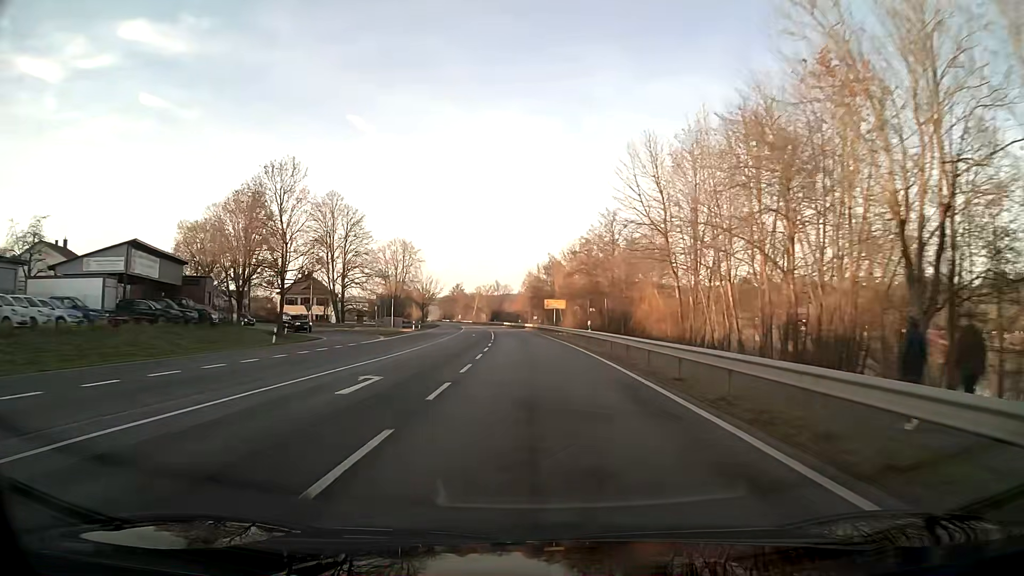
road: primary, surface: asphalt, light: Day
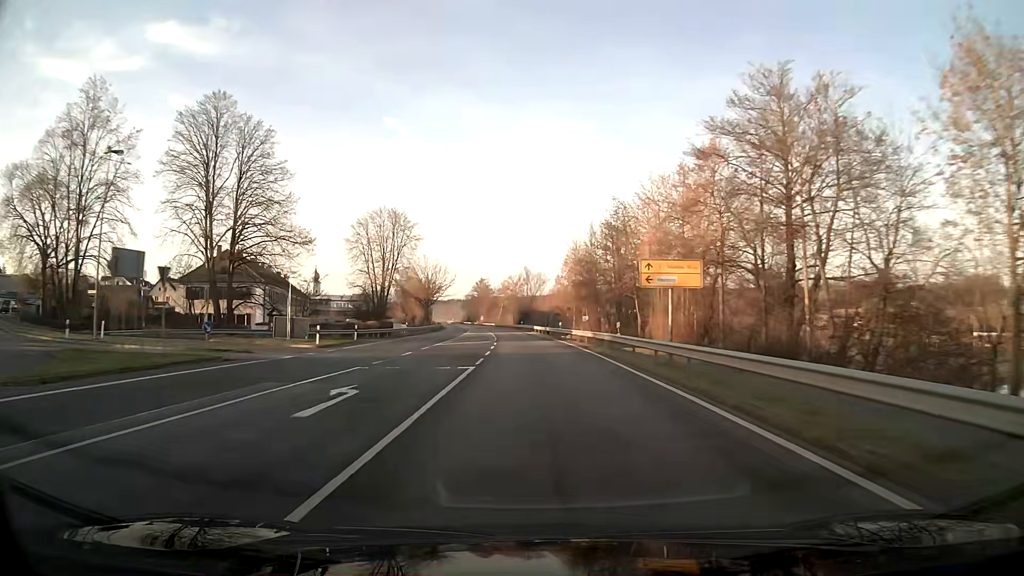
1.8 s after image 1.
(-1.2, +47.9) m; -3°
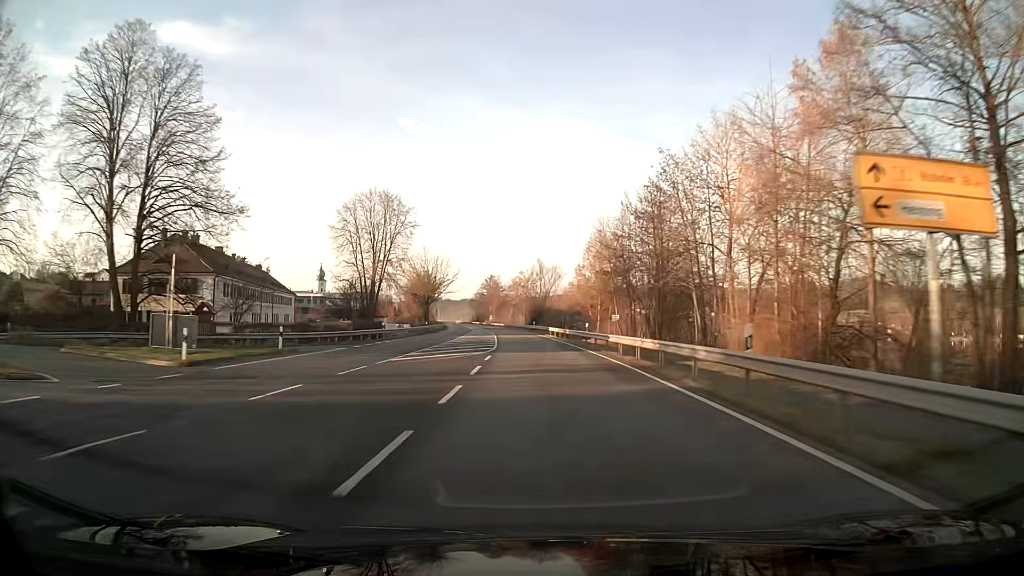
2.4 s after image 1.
(-0.1, +16.0) m; -1°
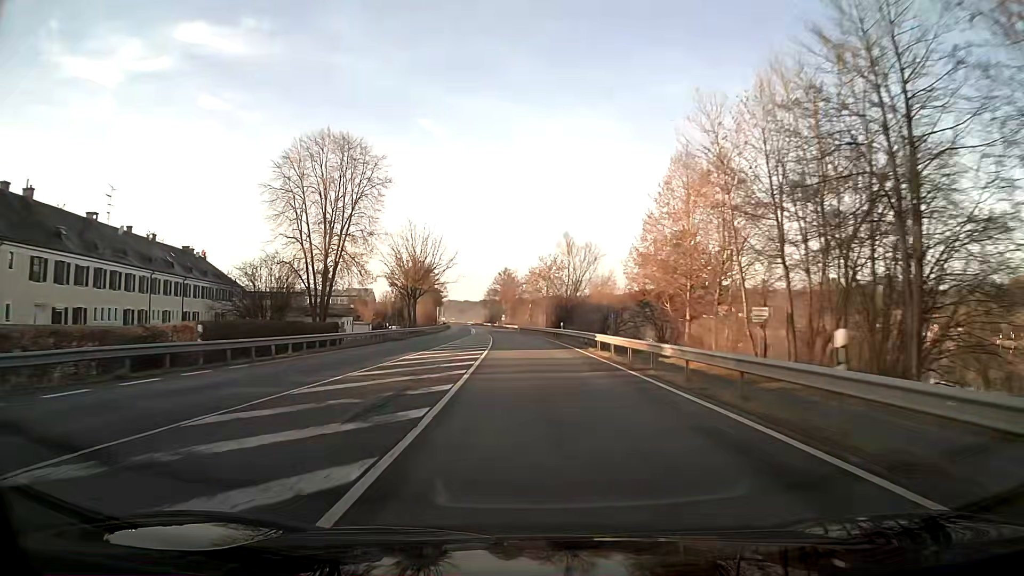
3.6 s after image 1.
(-0.4, +31.9) m; -2°
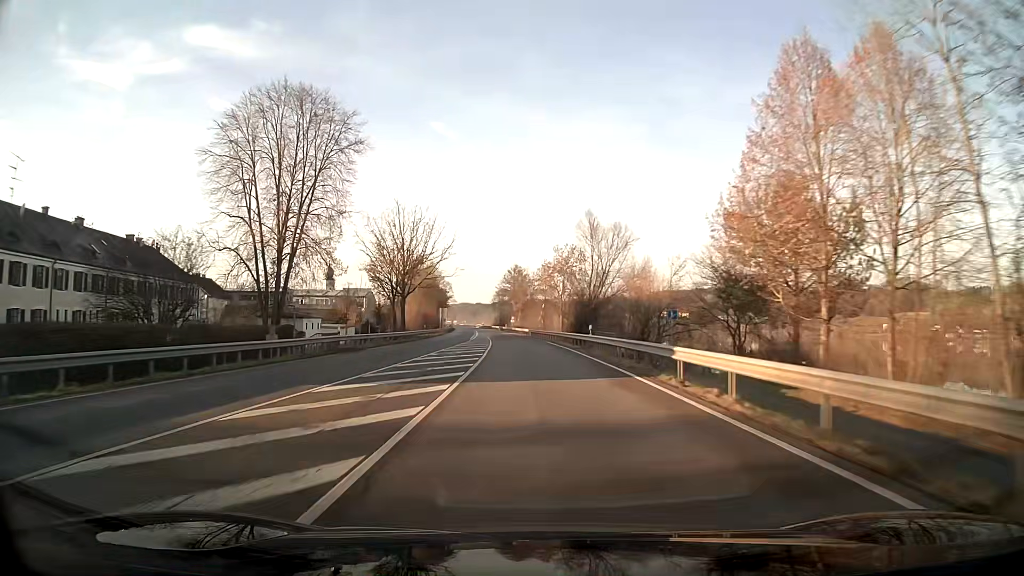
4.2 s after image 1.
(-0.2, +16.0) m; -1°
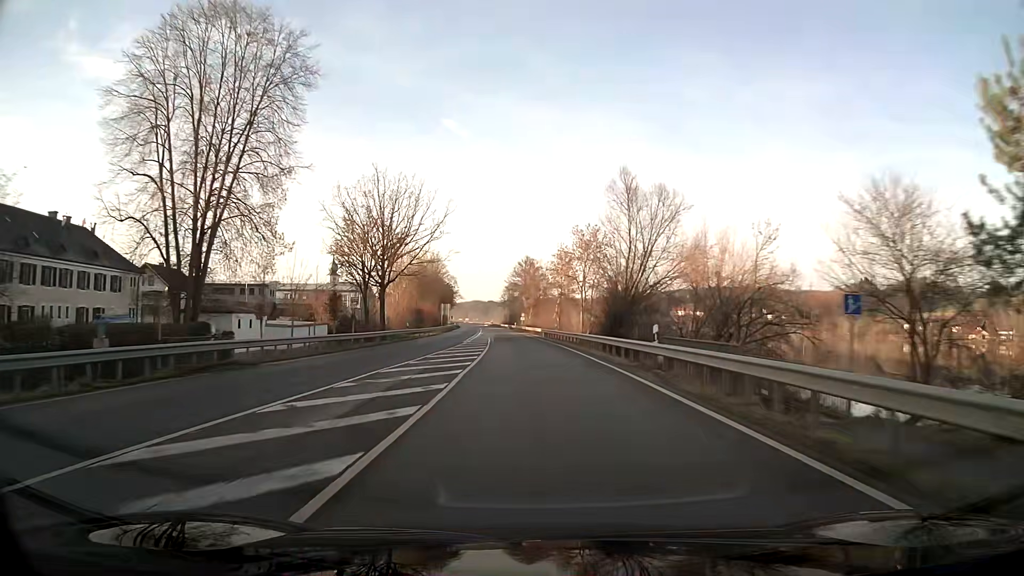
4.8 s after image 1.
(-0.2, +16.0) m; -1°
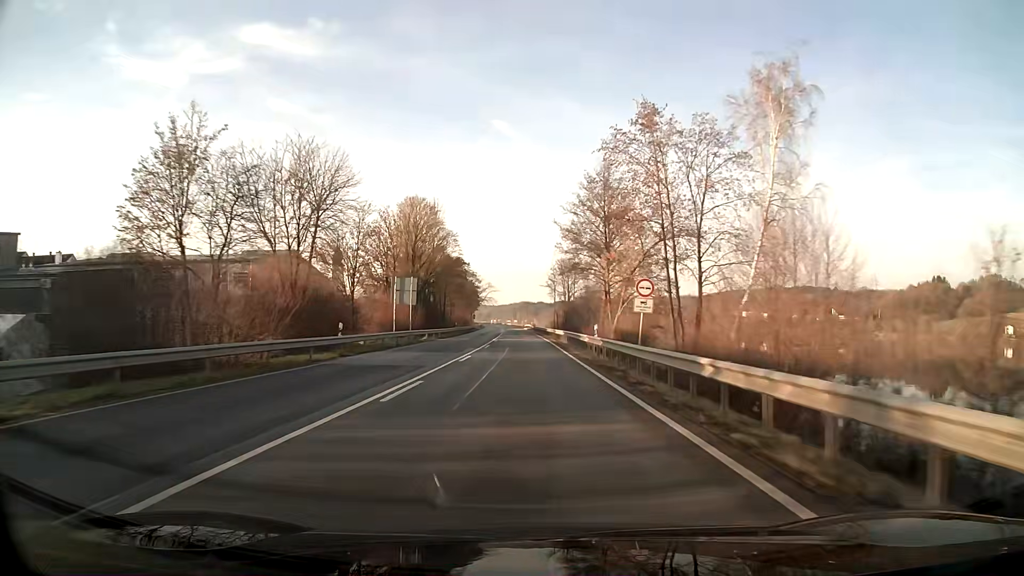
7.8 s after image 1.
(-3.1, +79.7) m; -4°
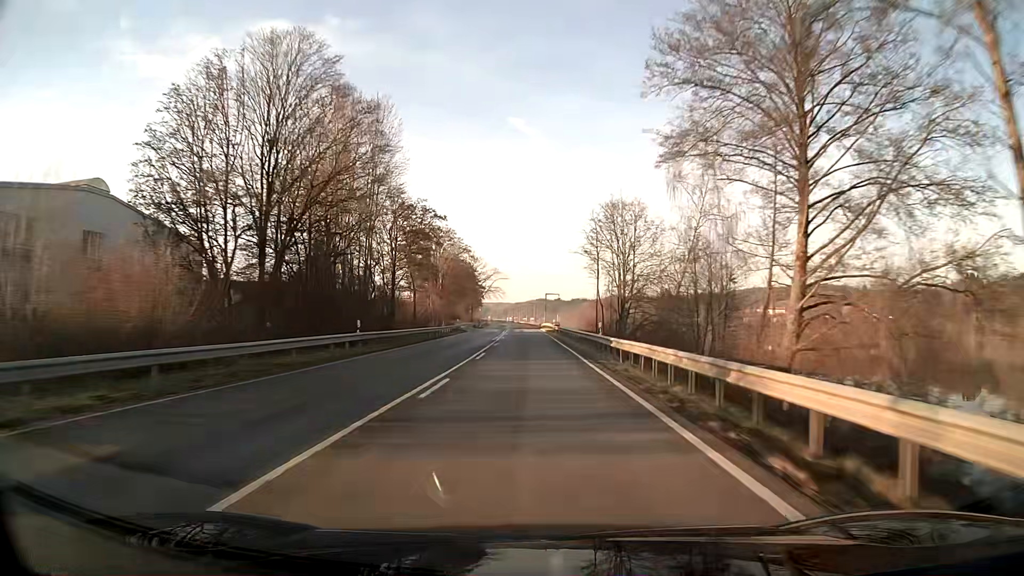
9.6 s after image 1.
(-0.6, +47.9) m; -1°
